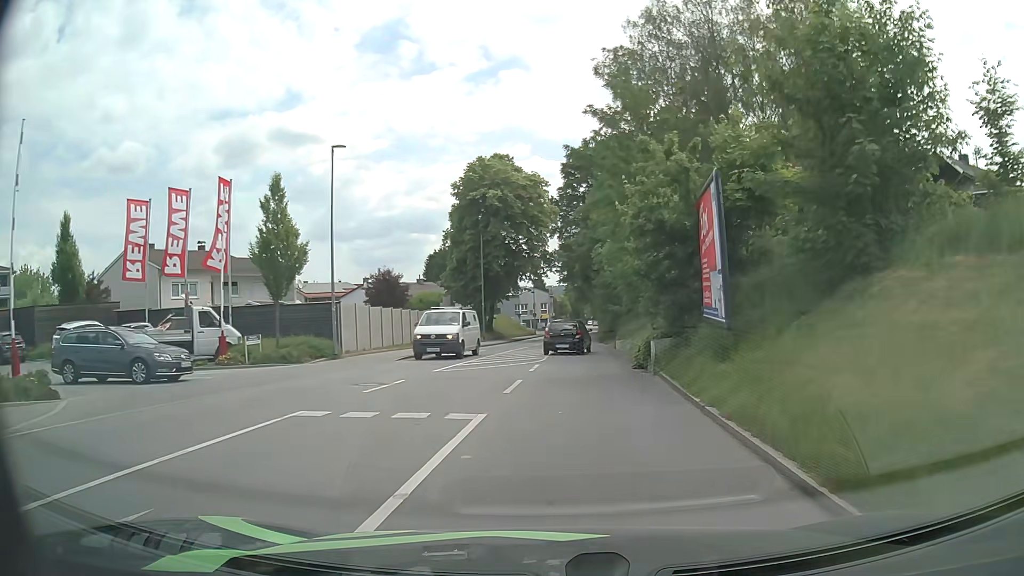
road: tertiary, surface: asphalt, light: Day
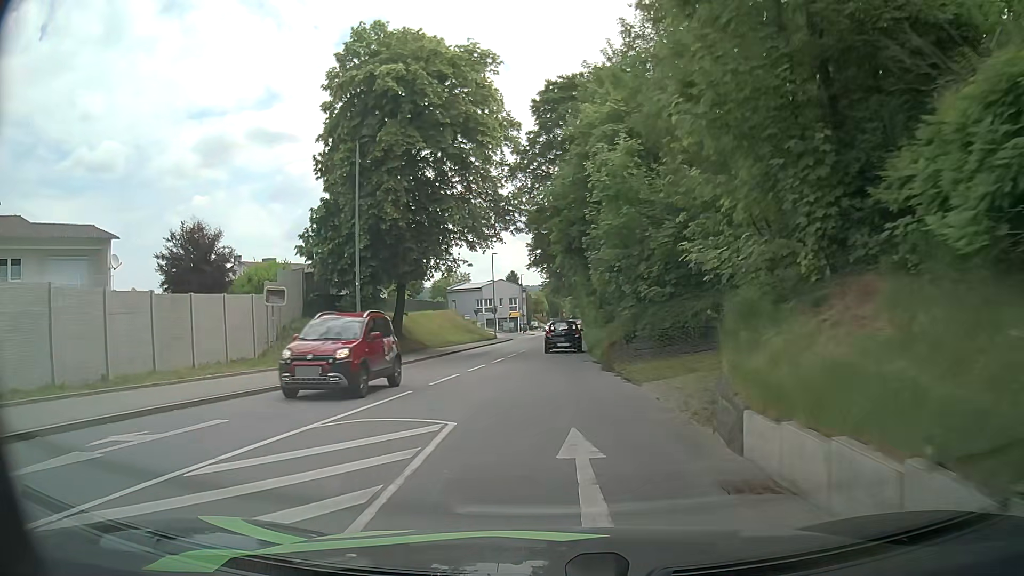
(+1.1, +26.3) m; +1°
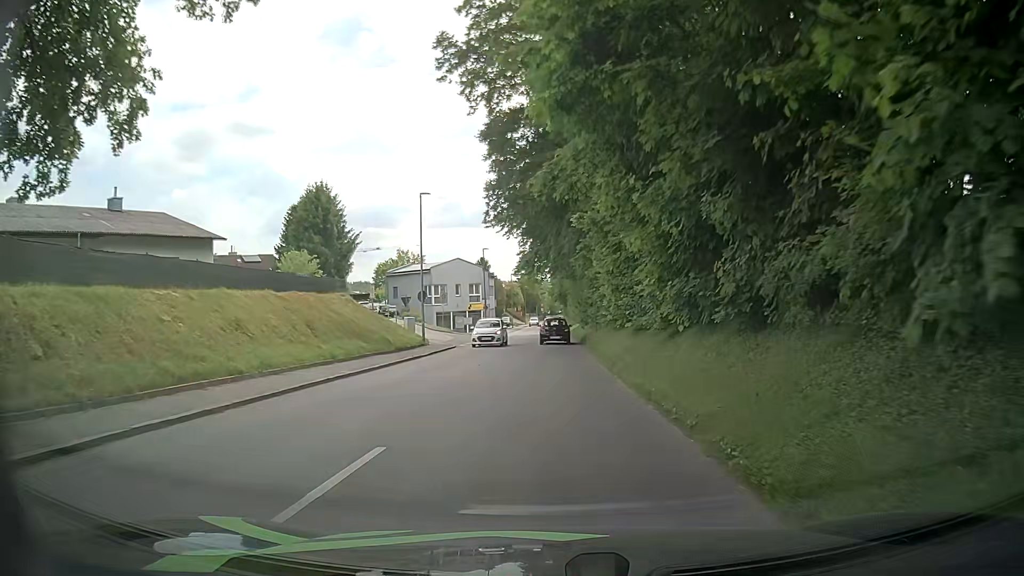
(+0.3, +28.5) m; +2°
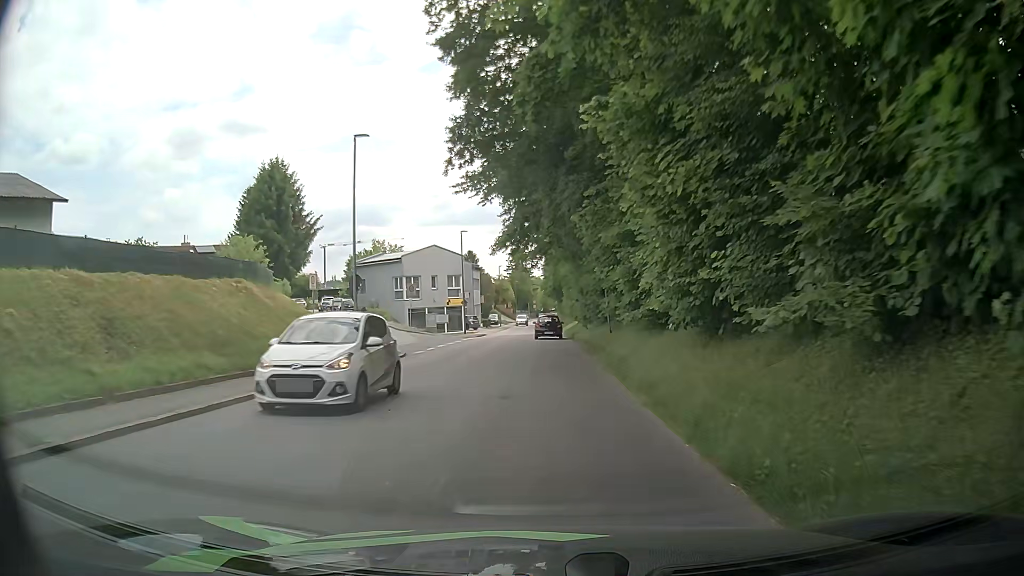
(+0.1, +11.3) m; -1°
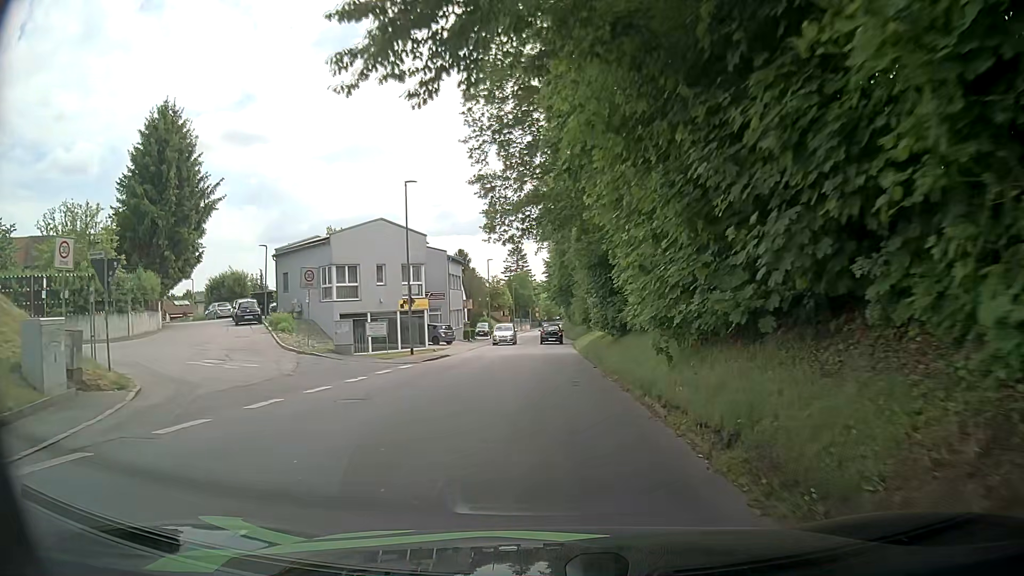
(+0.8, +21.9) m; +2°
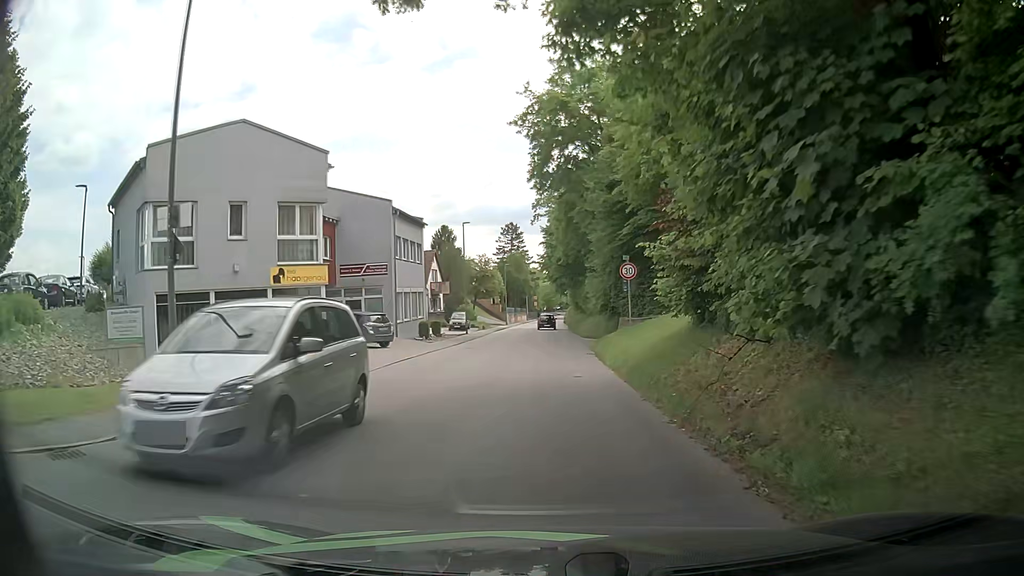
(0.0, +20.8) m; +1°
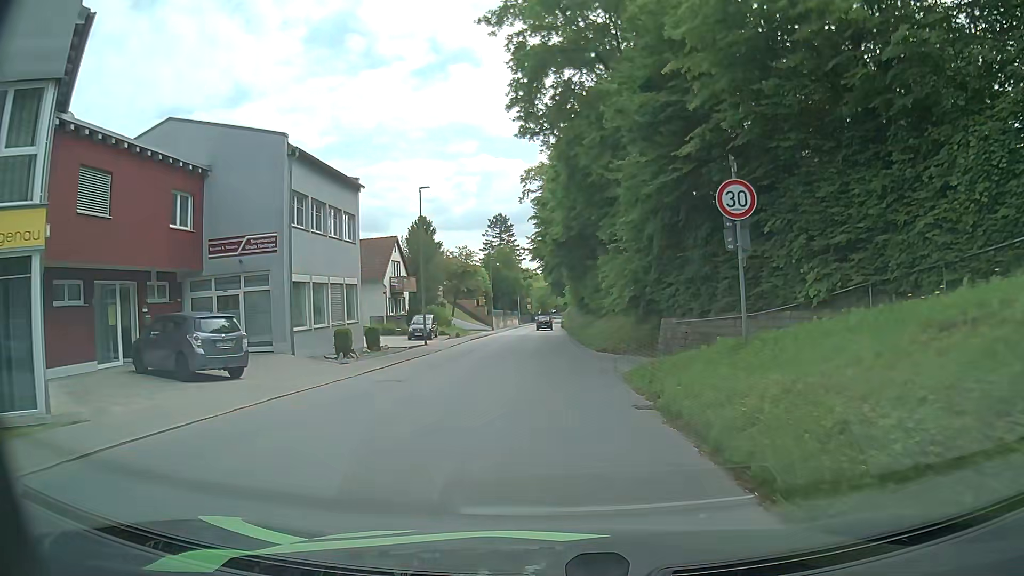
(-0.3, +15.2) m; -1°
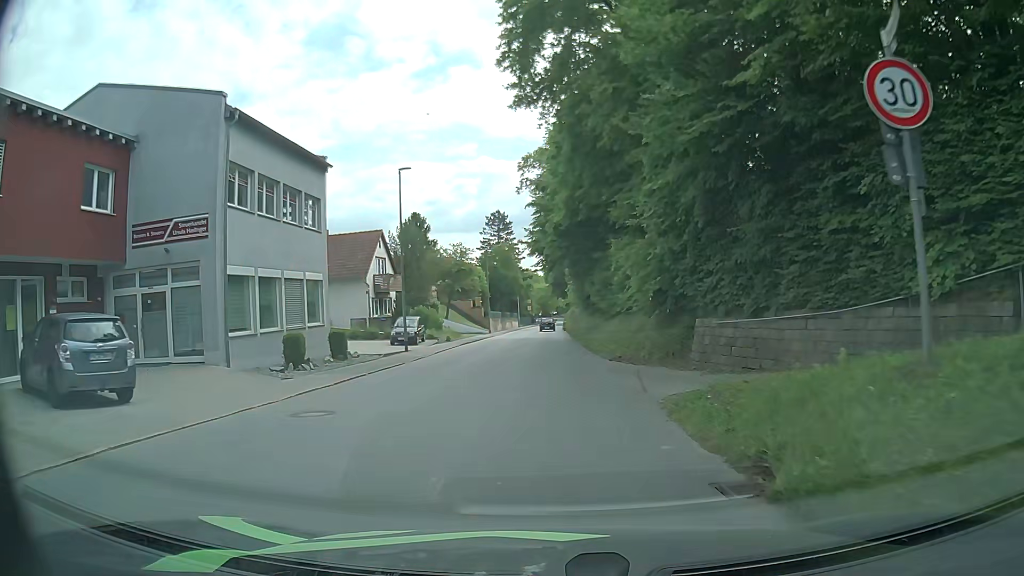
(+0.1, +5.1) m; 0°
(0, +10) (0, +20) (0, +30) (-1, +40) (-1, +50) (0, +60) (0, +70) (0, +80) (0, +90) (+1, +100) m
